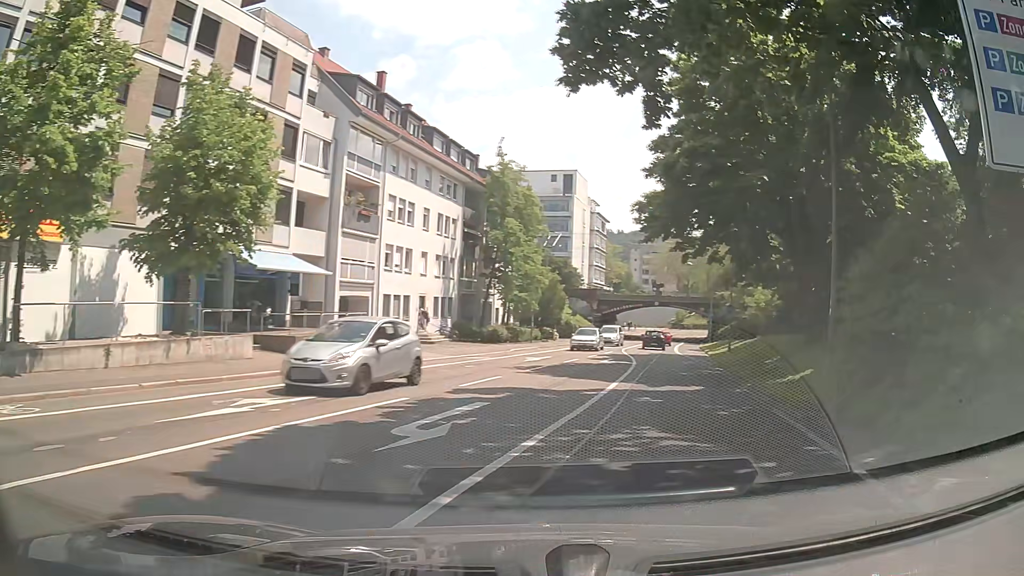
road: secondary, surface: asphalt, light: Day
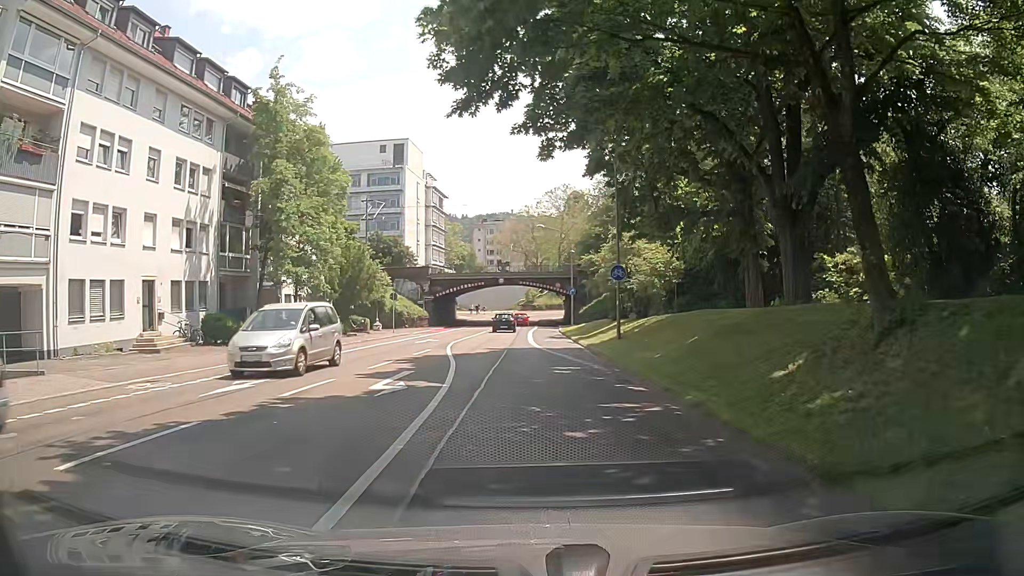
(+2.8, +15.5) m; +14°
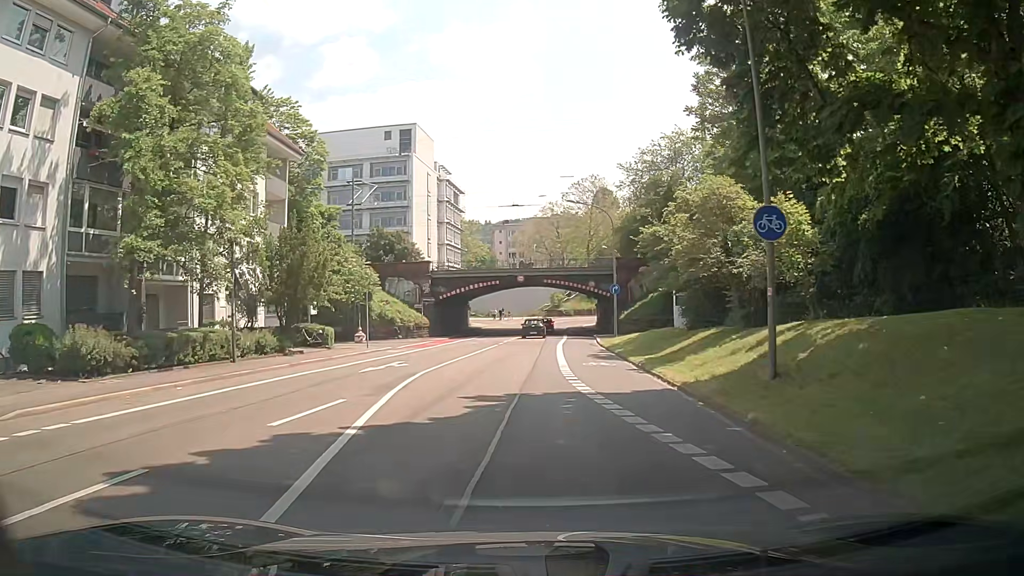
(-0.4, +14.6) m; -5°
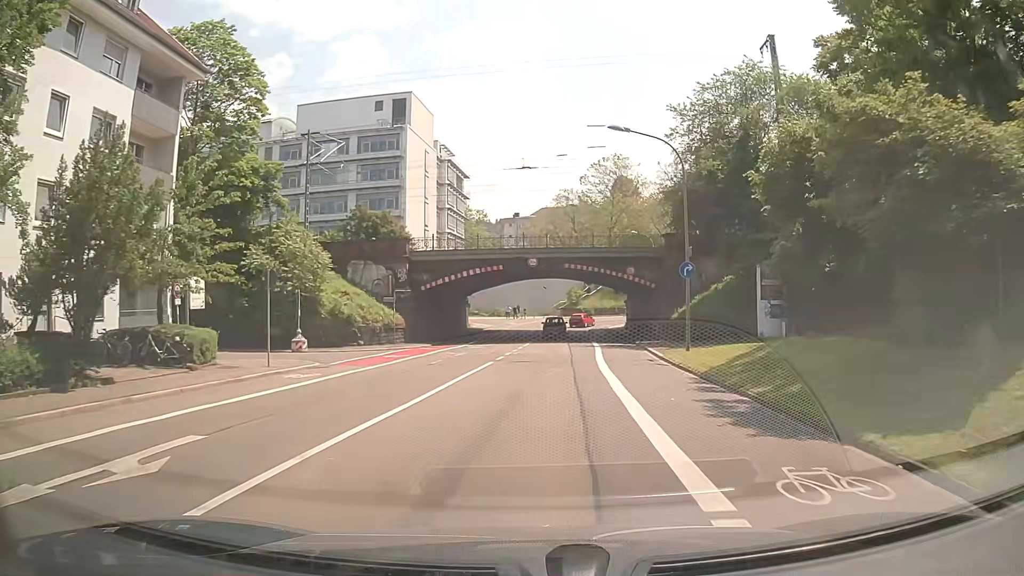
(+0.1, +15.7) m; +1°
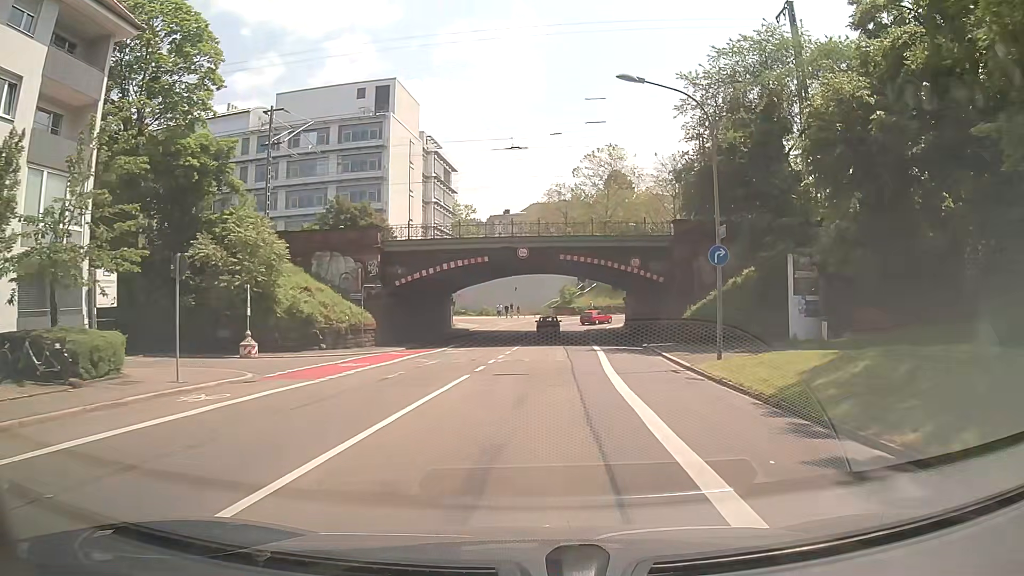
(0.0, +5.3) m; 0°
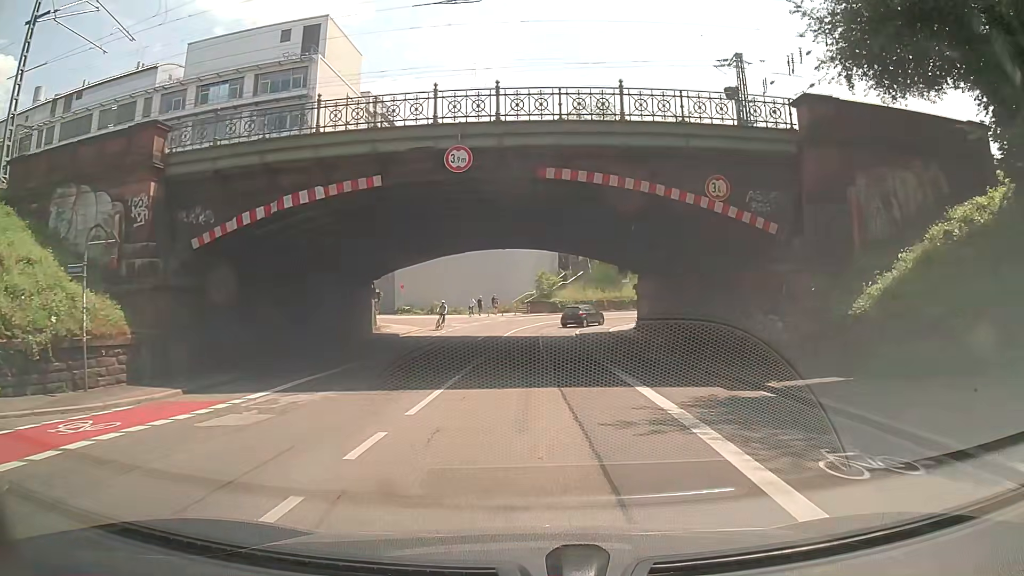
(+0.7, +20.4) m; +3°
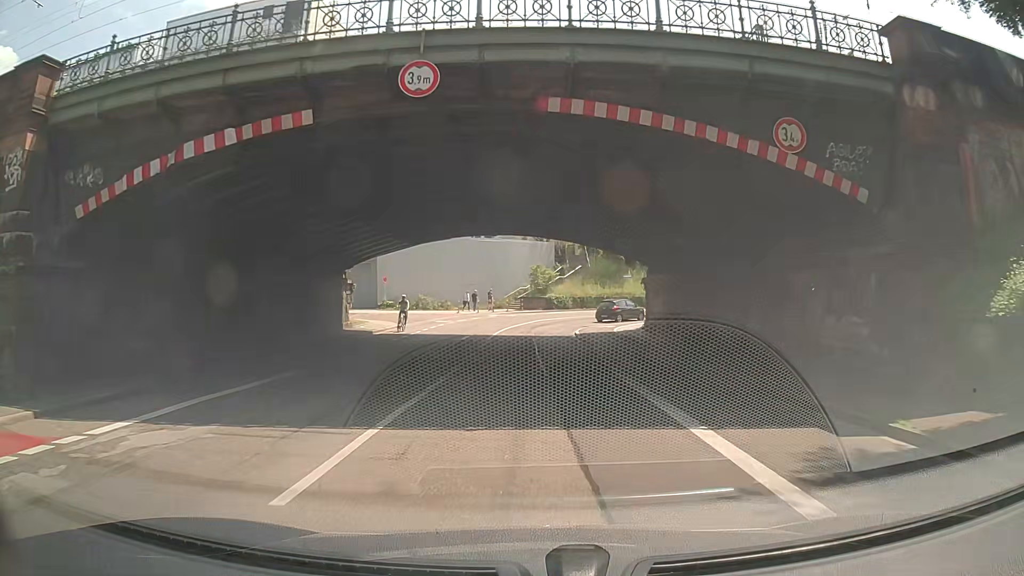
(0.0, +4.9) m; 0°
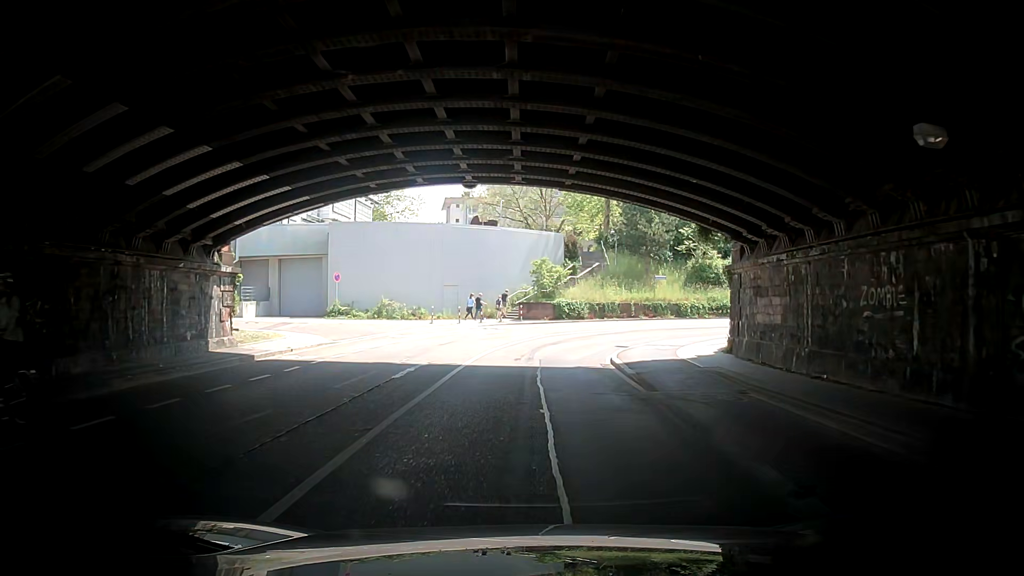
(+0.2, +14.8) m; -2°
